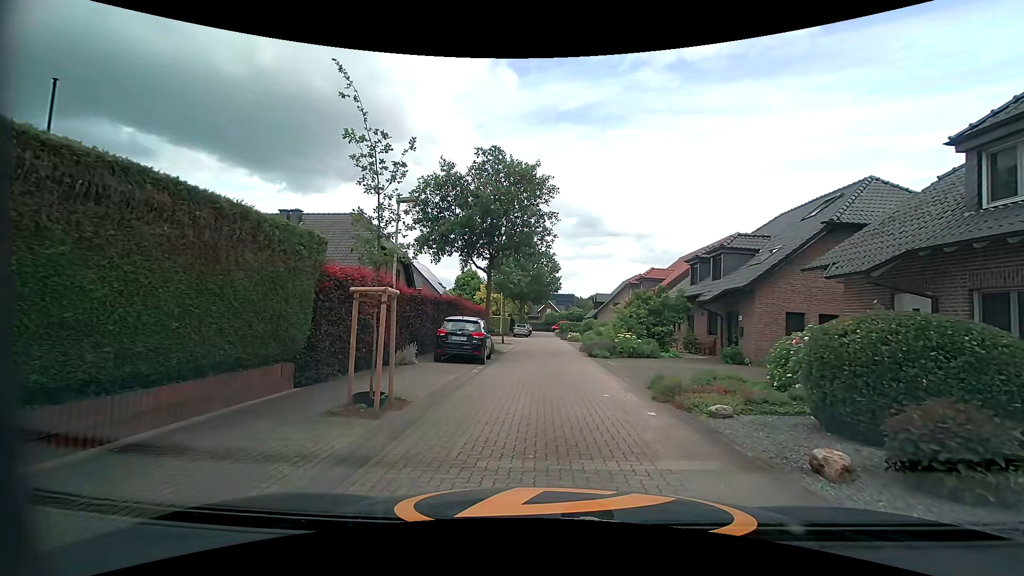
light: Day
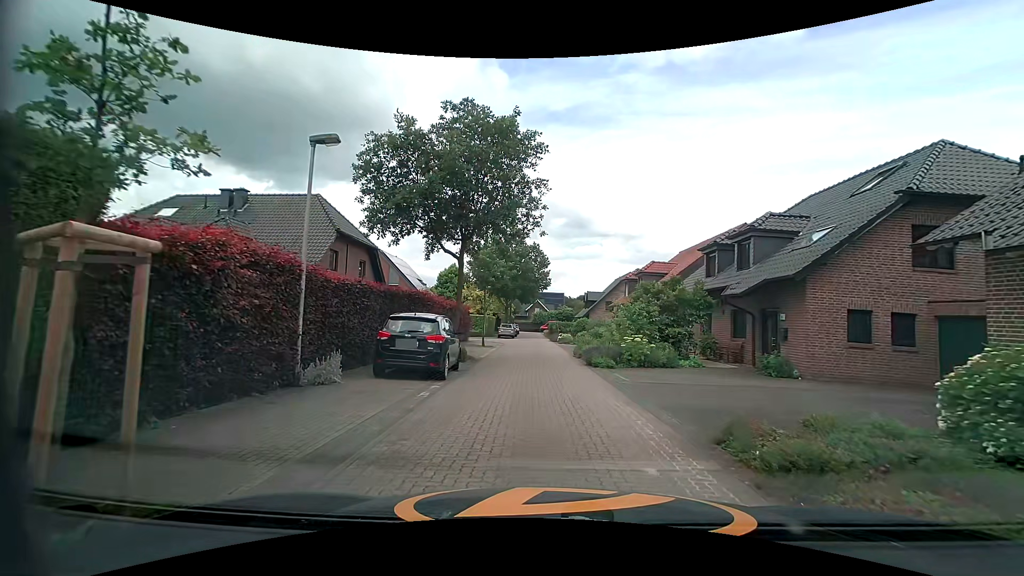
(0.0, +5.2) m; +1°
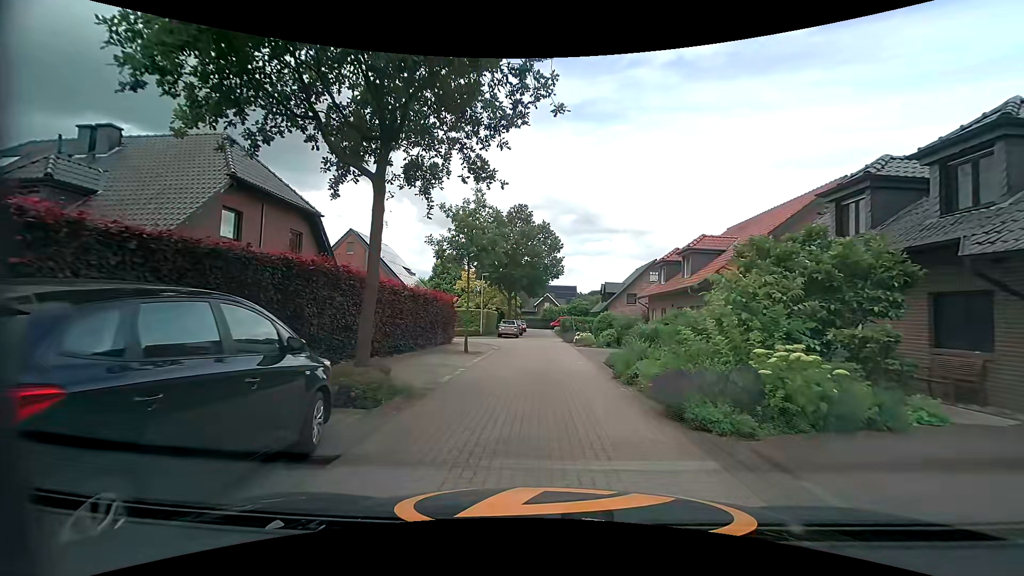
(-0.1, +10.1) m; -1°
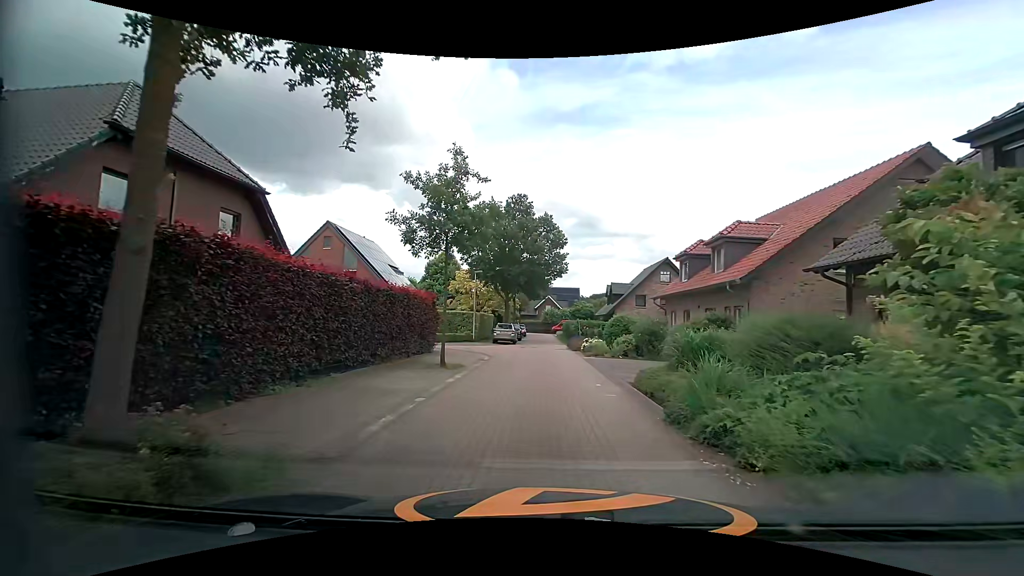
(0.0, +5.0) m; -1°
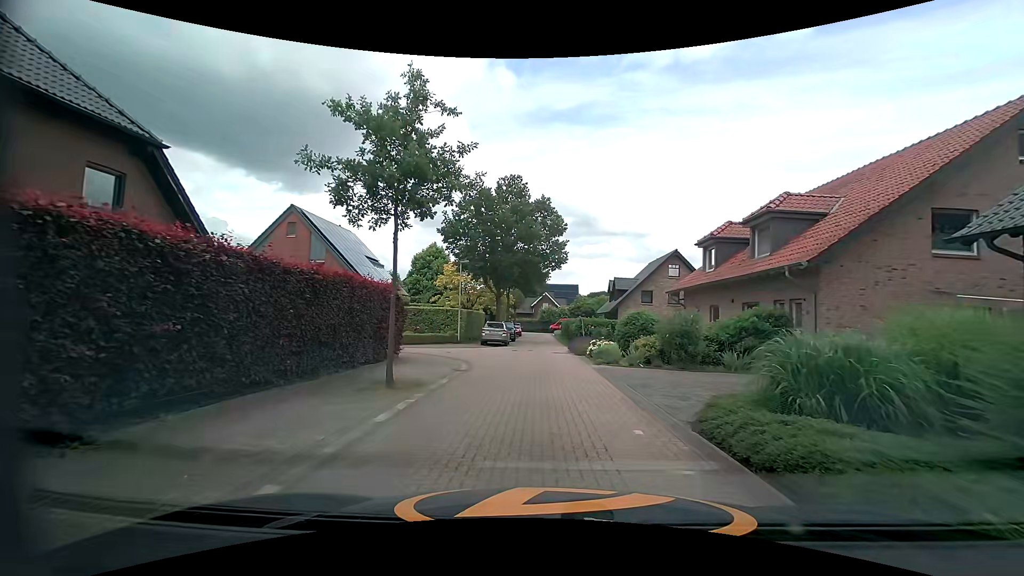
(+0.1, +5.1) m; +1°
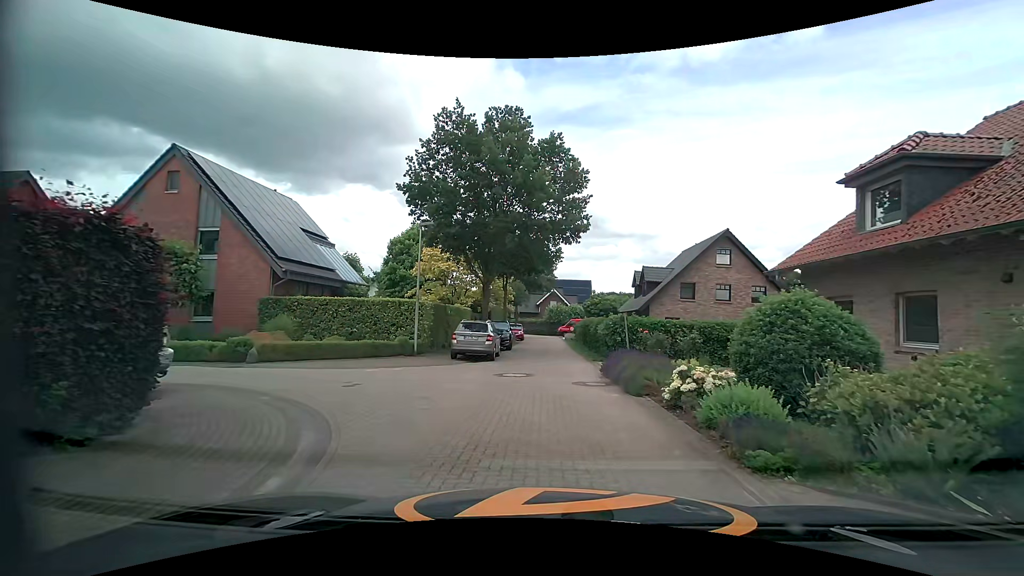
(-0.1, +11.8) m; 0°
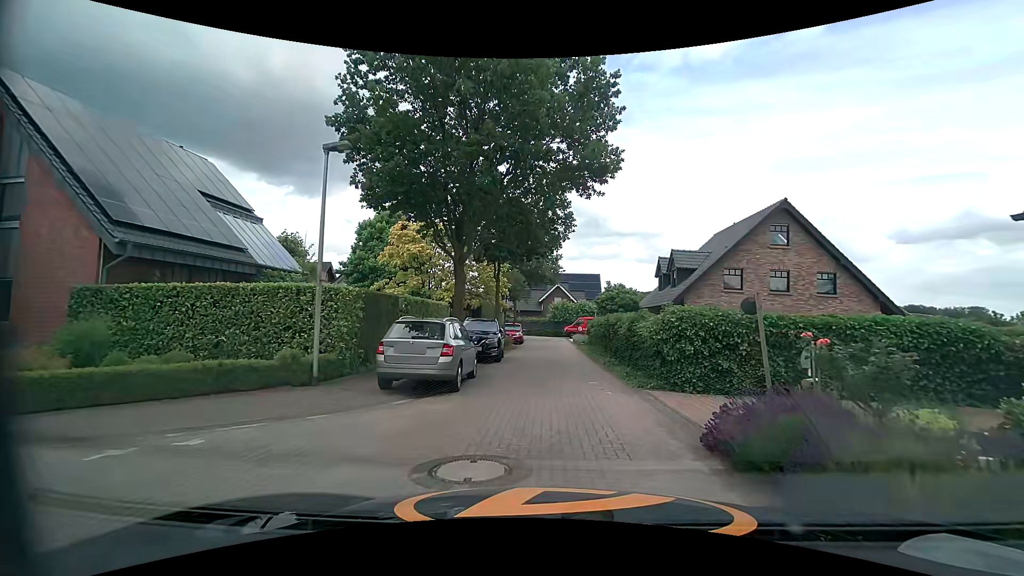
(-0.1, +8.6) m; 0°
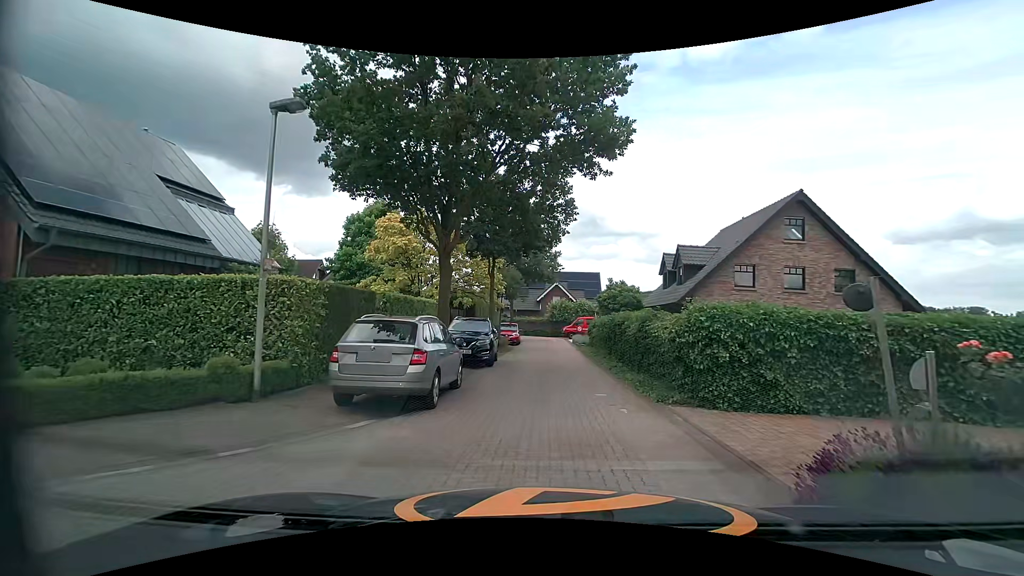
(0.0, +2.0) m; 0°
